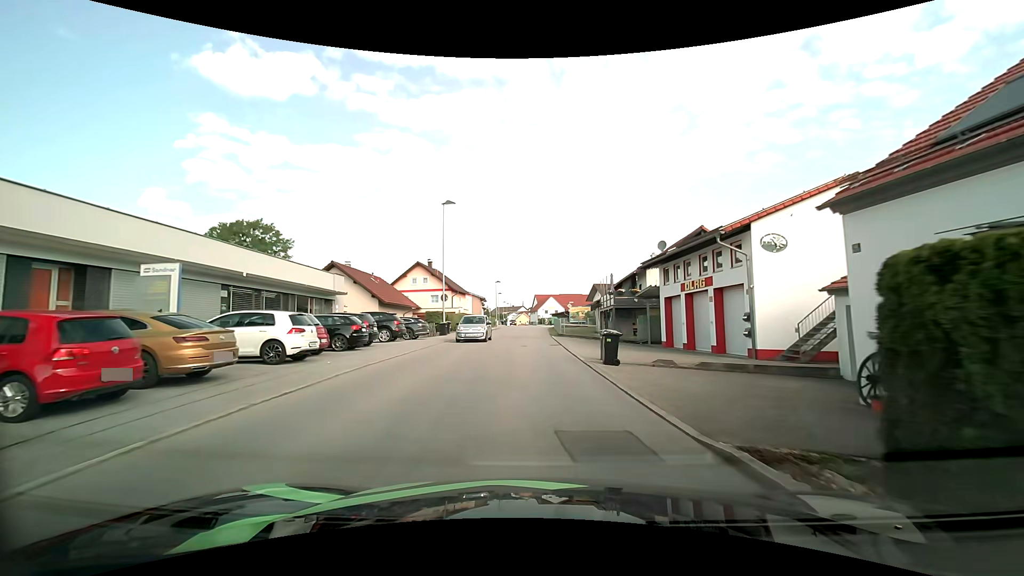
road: unclassified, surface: asphalt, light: Day
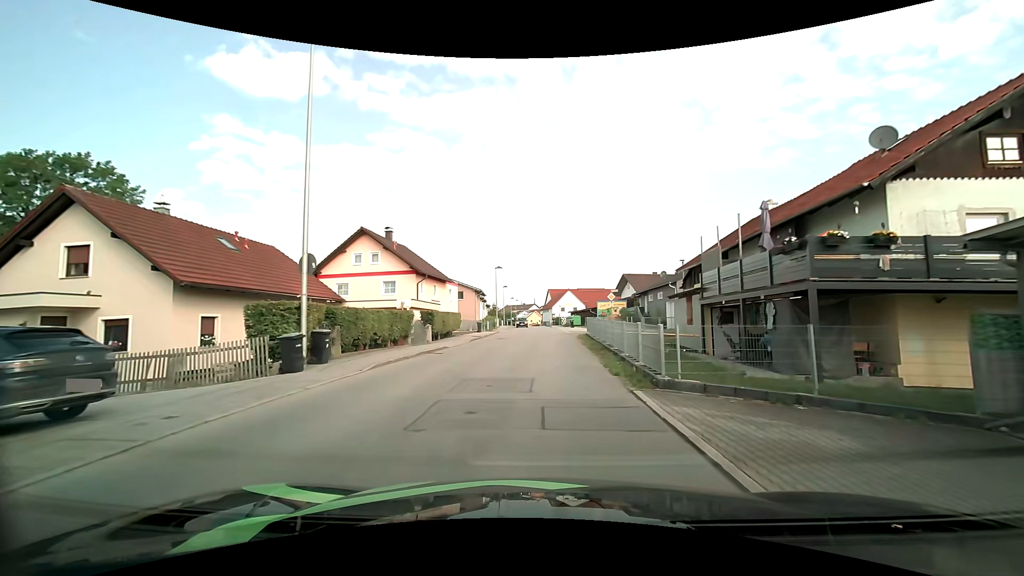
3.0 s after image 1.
(-0.3, +24.4) m; -1°
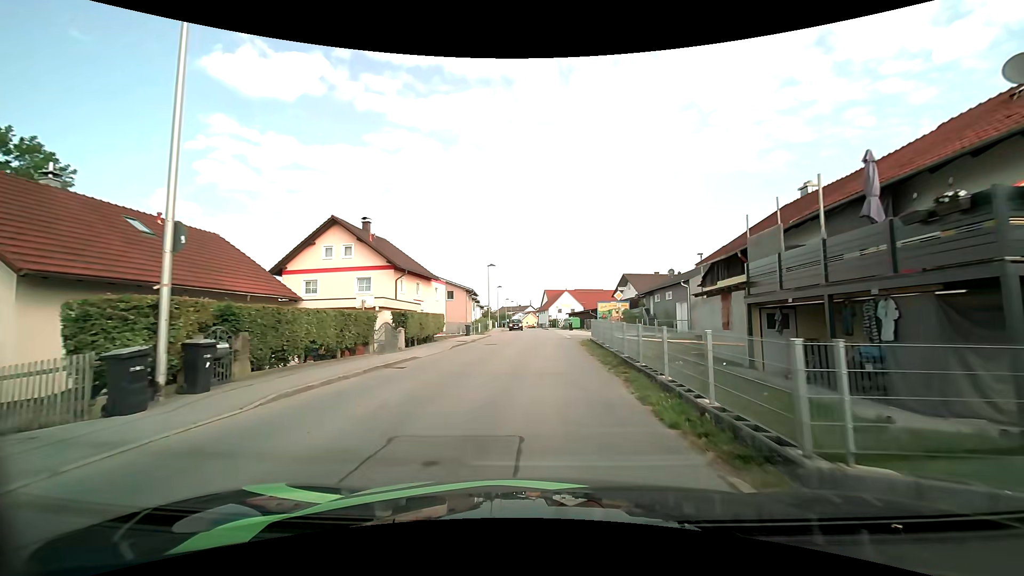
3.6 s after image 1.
(0.0, +4.9) m; 0°
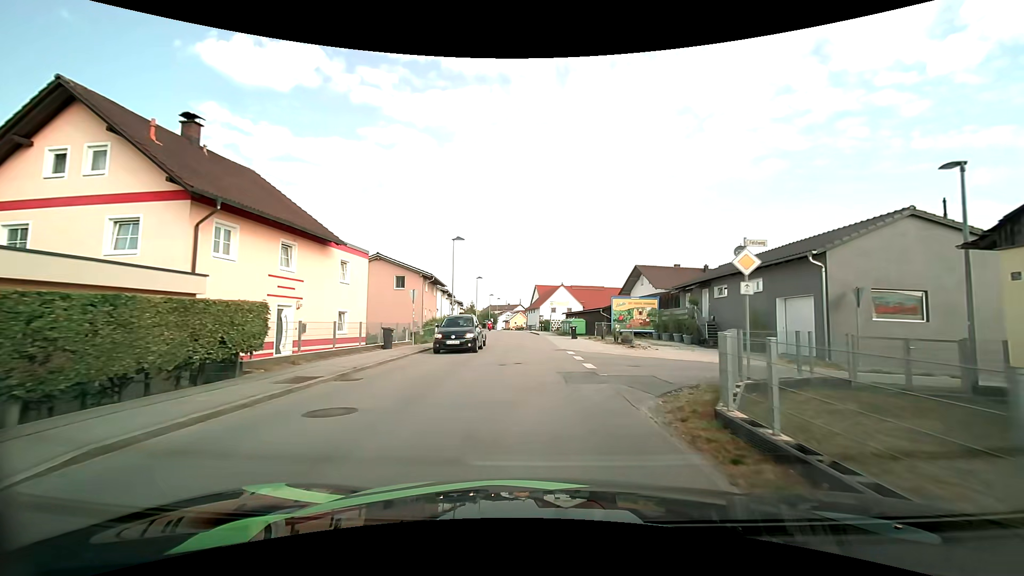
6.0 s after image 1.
(+0.2, +19.4) m; +1°
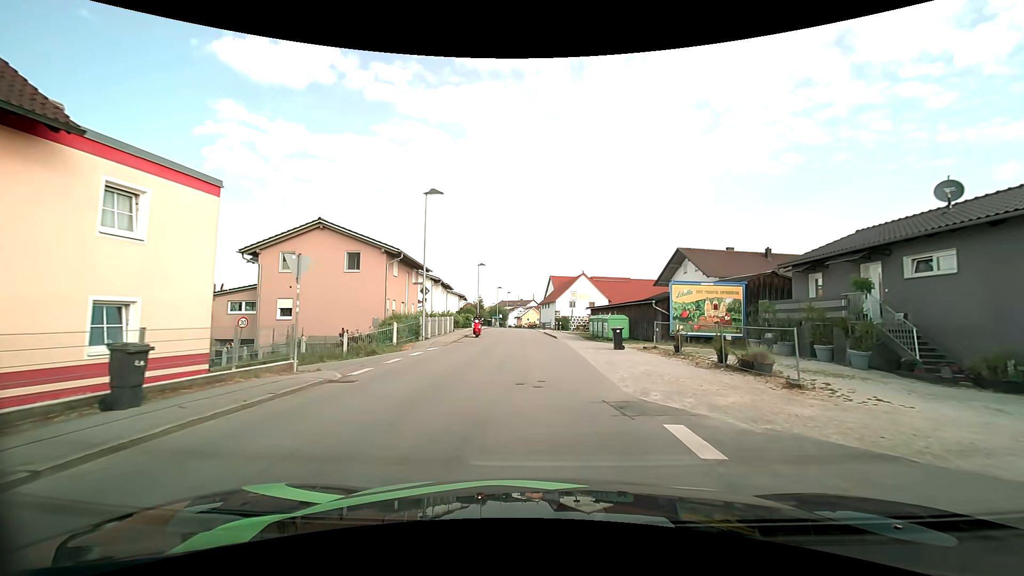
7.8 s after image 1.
(-0.1, +14.5) m; -1°
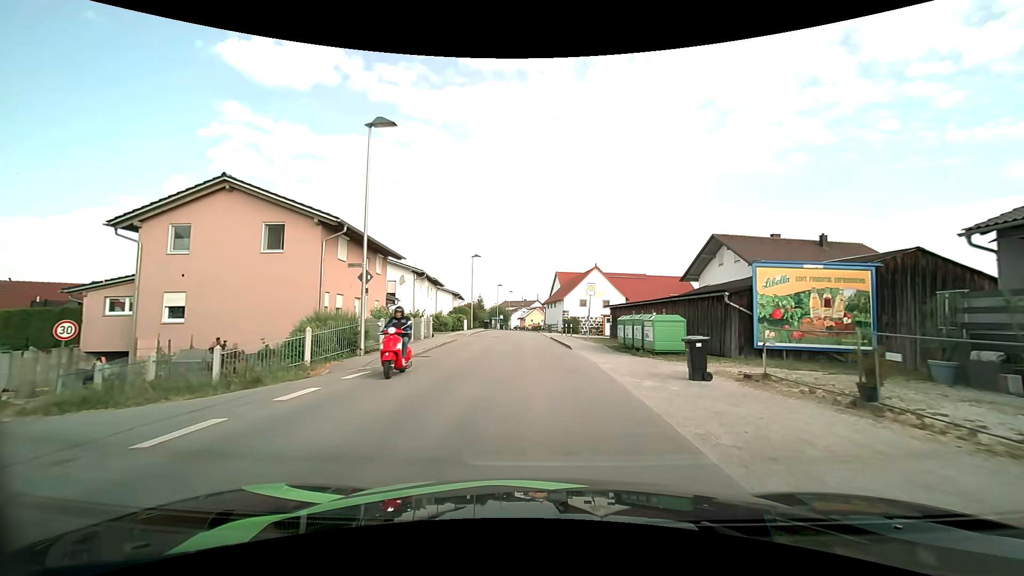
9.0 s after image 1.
(0.0, +9.8) m; 0°
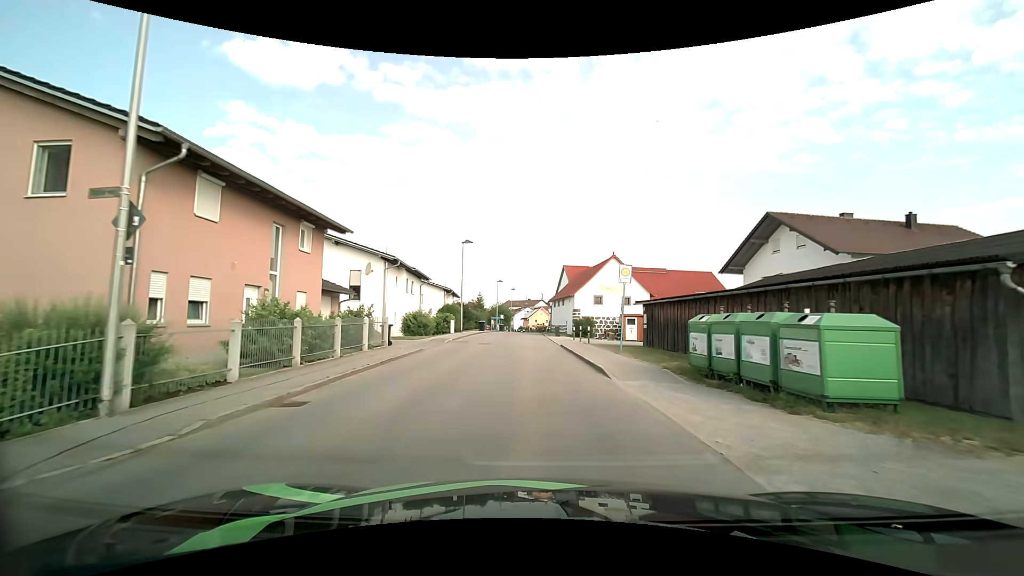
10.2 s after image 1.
(0.0, +10.1) m; 0°
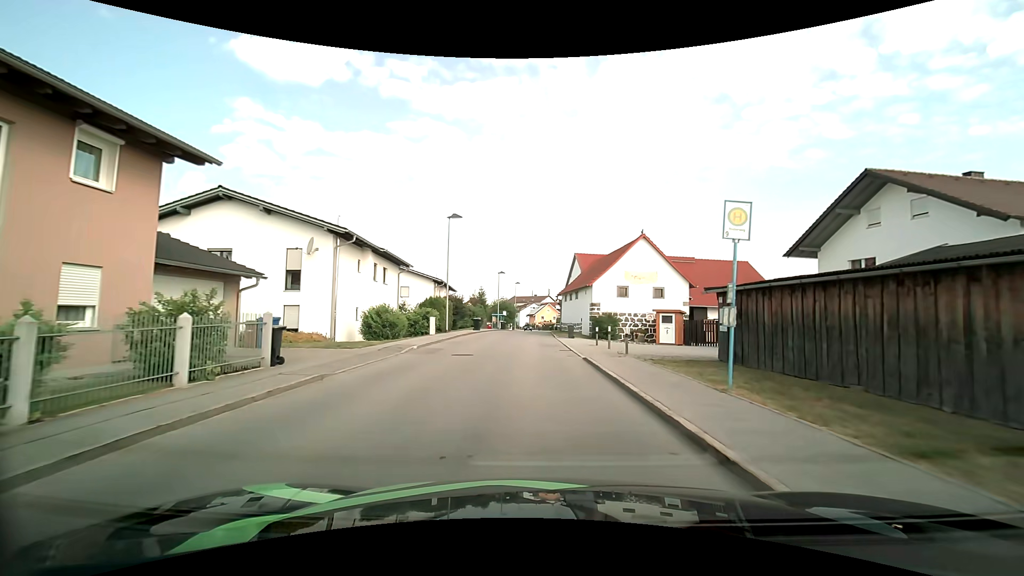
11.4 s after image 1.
(-0.1, +9.9) m; -1°
(0, +10) (0, +20) (0, +30) (0, +40) (0, +50) (0, +60) (0, +70) (0, +80) (0, +90) (0, +100) m
